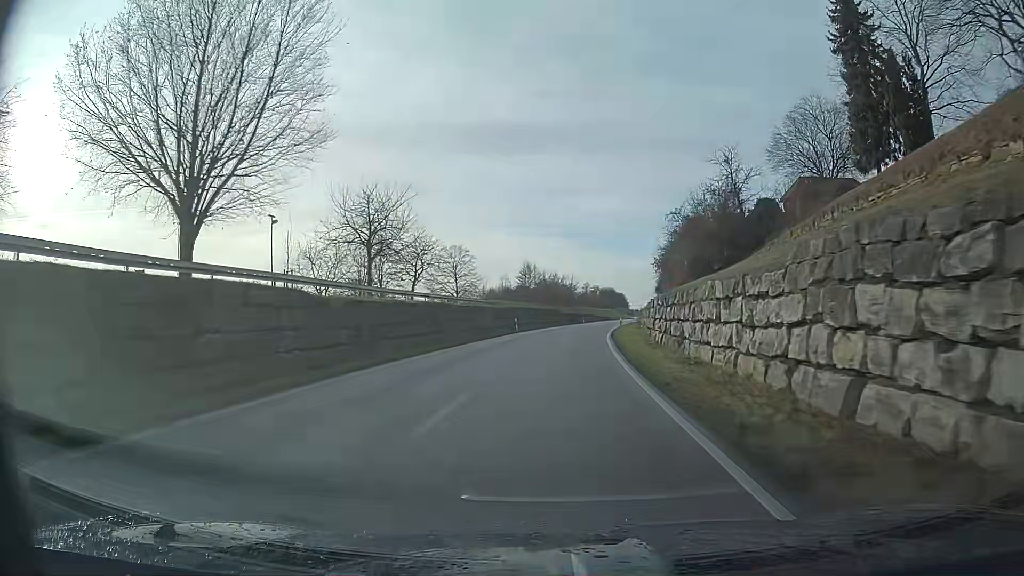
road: residential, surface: asphalt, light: Day
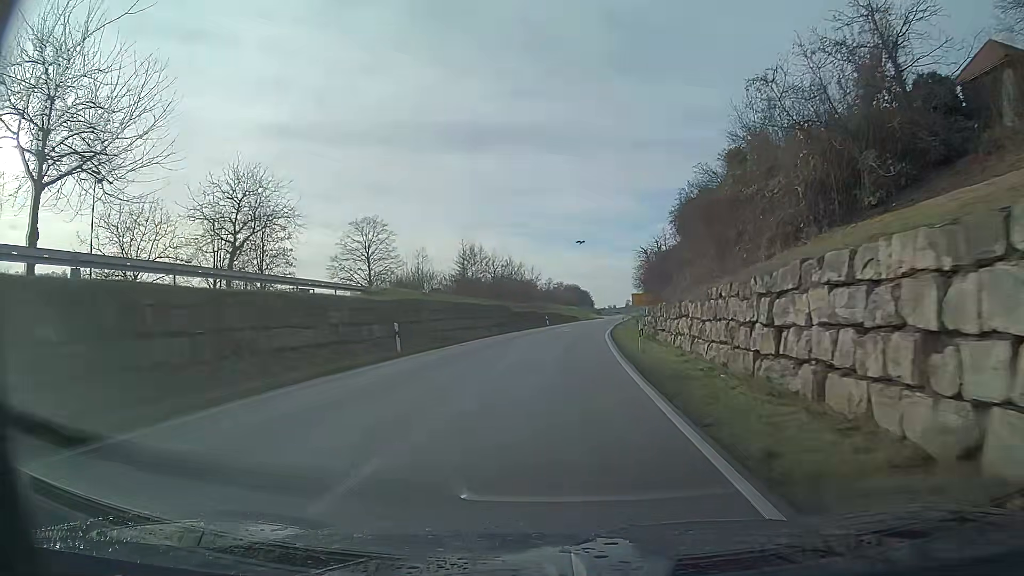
(+0.8, +29.7) m; +3°
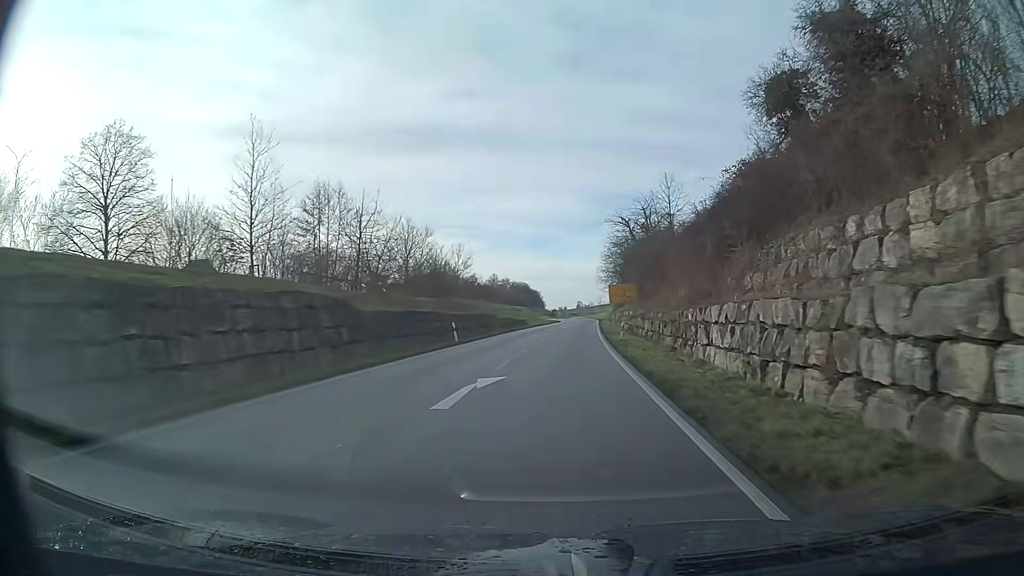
(+1.6, +39.7) m; +5°
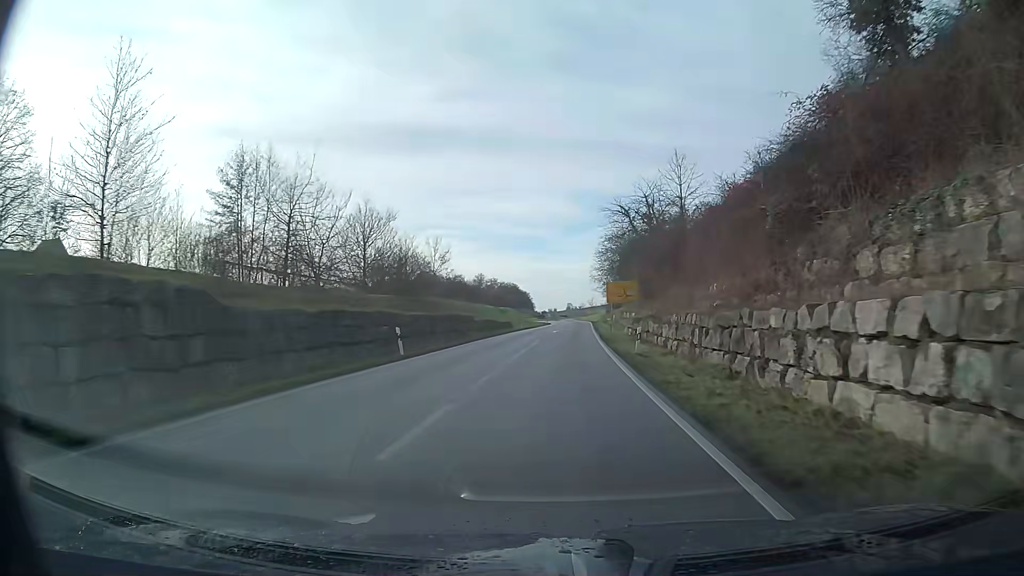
(+0.1, +9.9) m; +1°
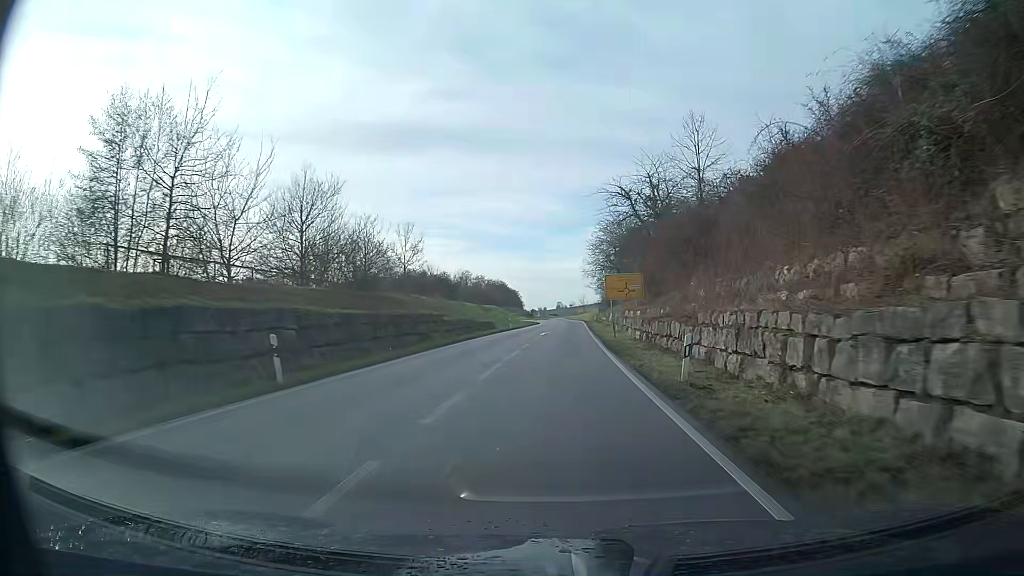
(+0.1, +9.9) m; +1°
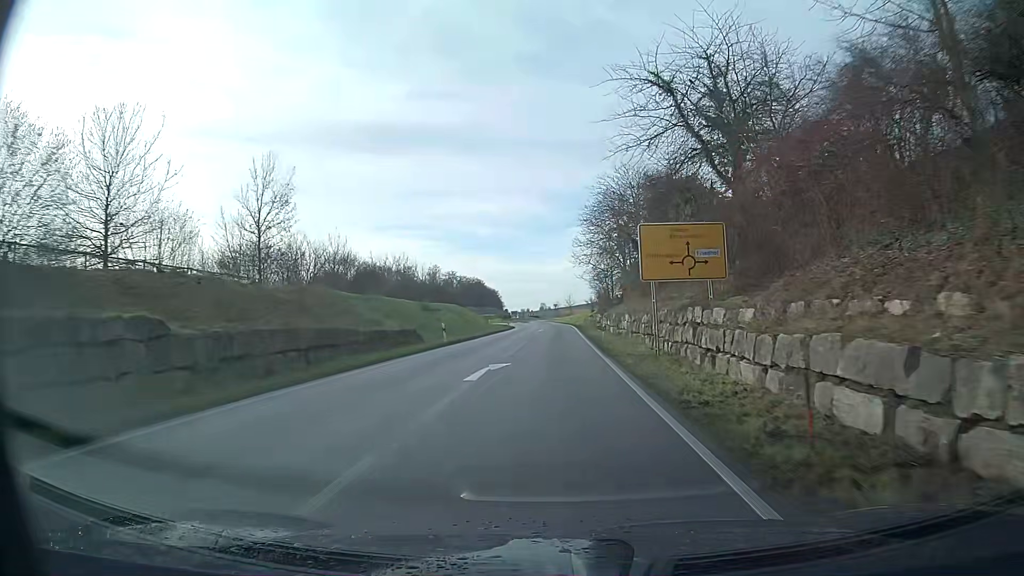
(+0.3, +29.8) m; +1°
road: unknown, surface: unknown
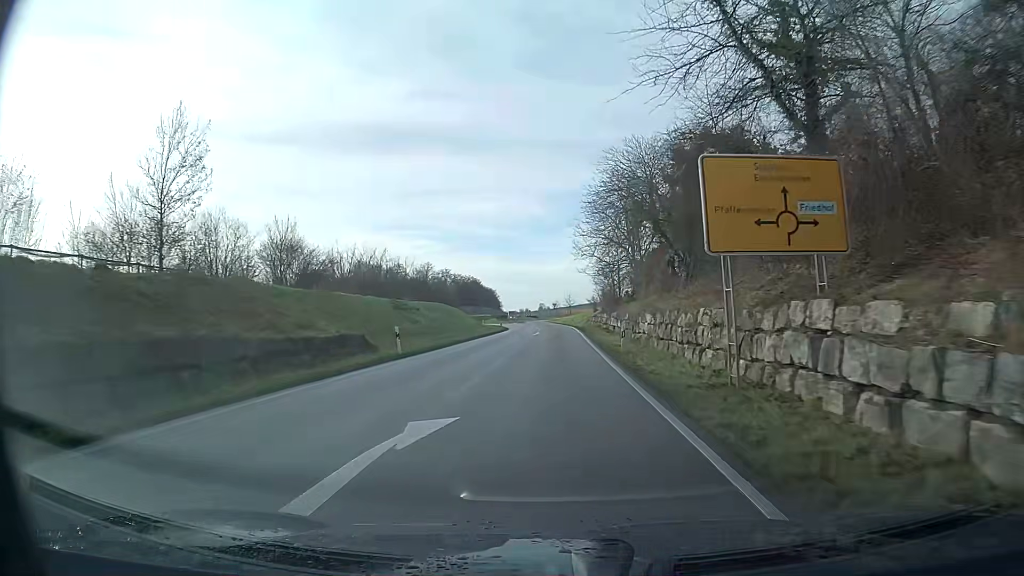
(0.0, +9.9) m; 0°
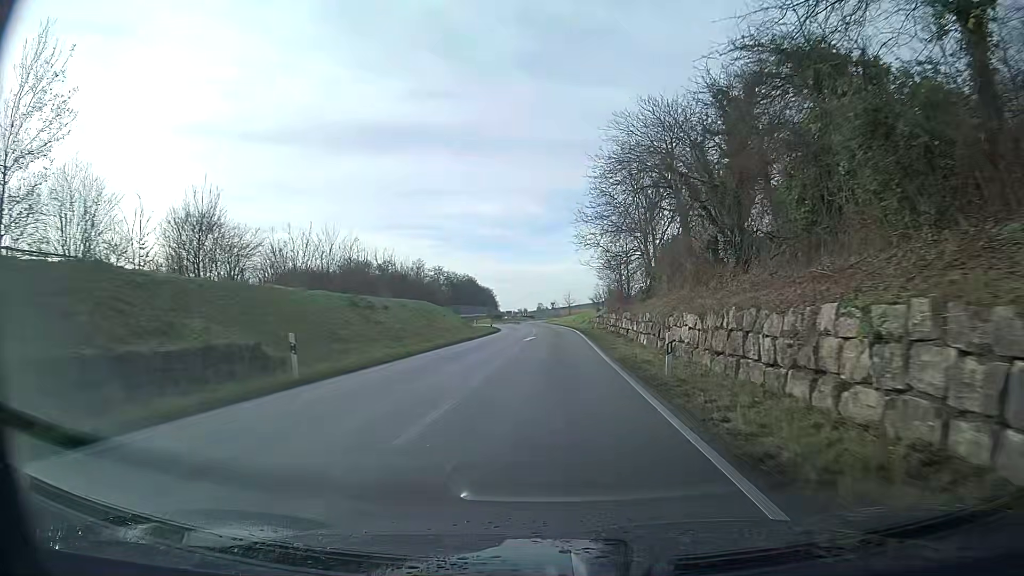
(0.0, +9.9) m; 0°
(0, +10) (0, +20) (0, +30) (0, +40) (0, +50) (-1, +60) (-1, +70) (-2, +80) (-3, +90) (-3, +100) m
